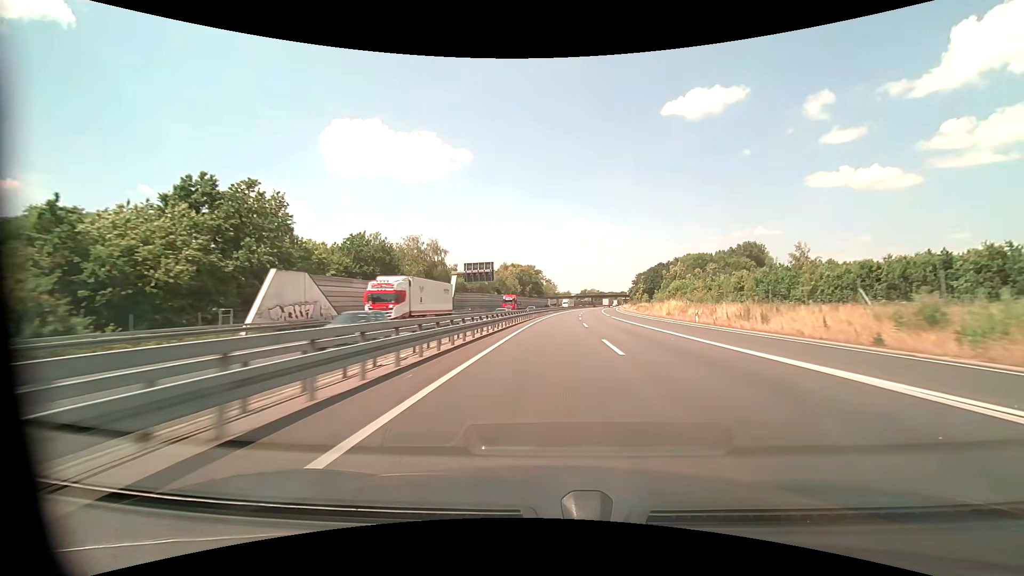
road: motorway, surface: asphalt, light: Day
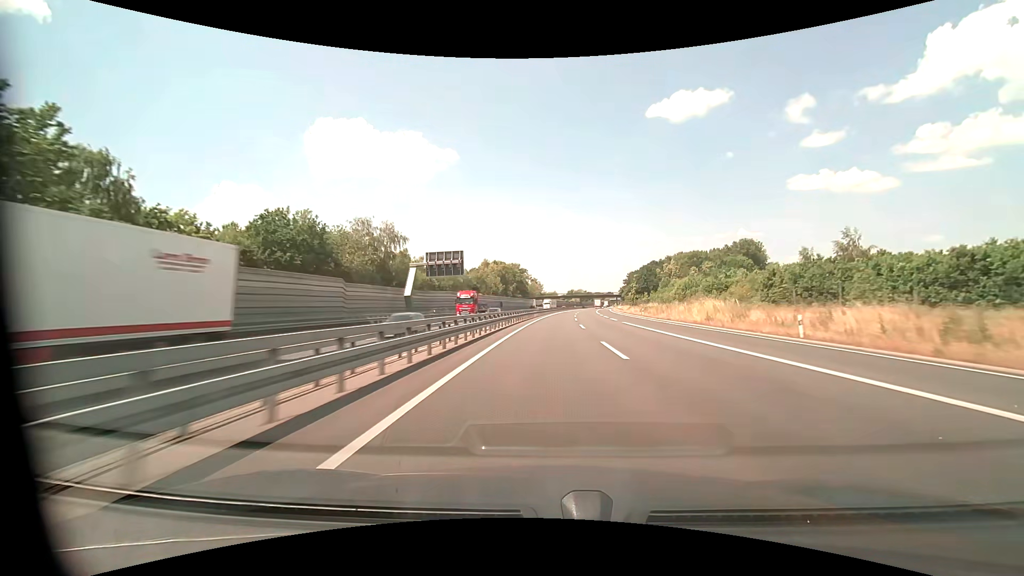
(+0.3, +19.3) m; +2°
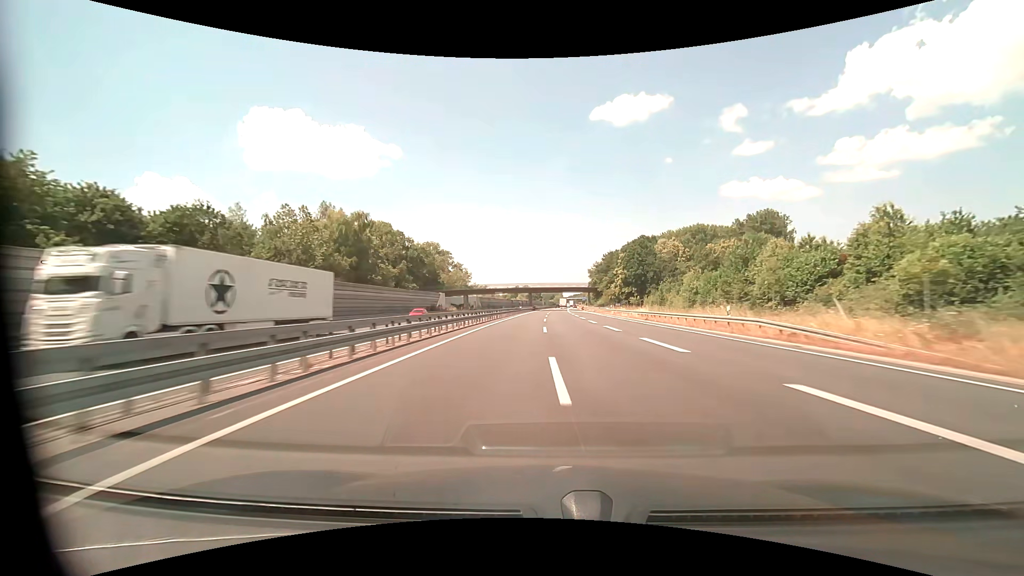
(+5.7, +96.6) m; +6°
(0, +10) (0, +20) (0, +30) (+1, +40) (+1, +50) (+1, +60) (+2, +70) (+2, +80) (+2, +90) (+3, +100) m
